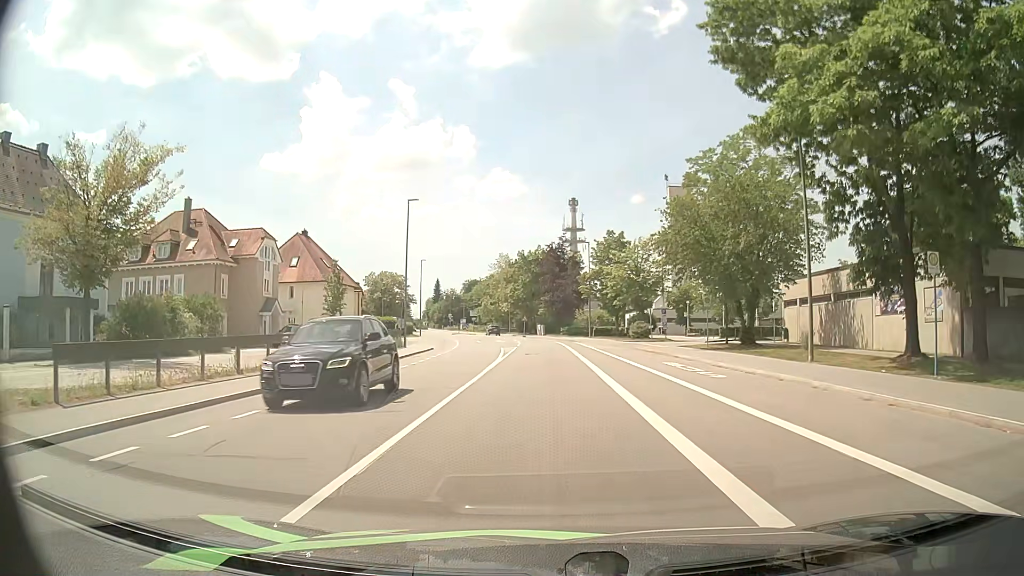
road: tertiary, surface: asphalt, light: Day
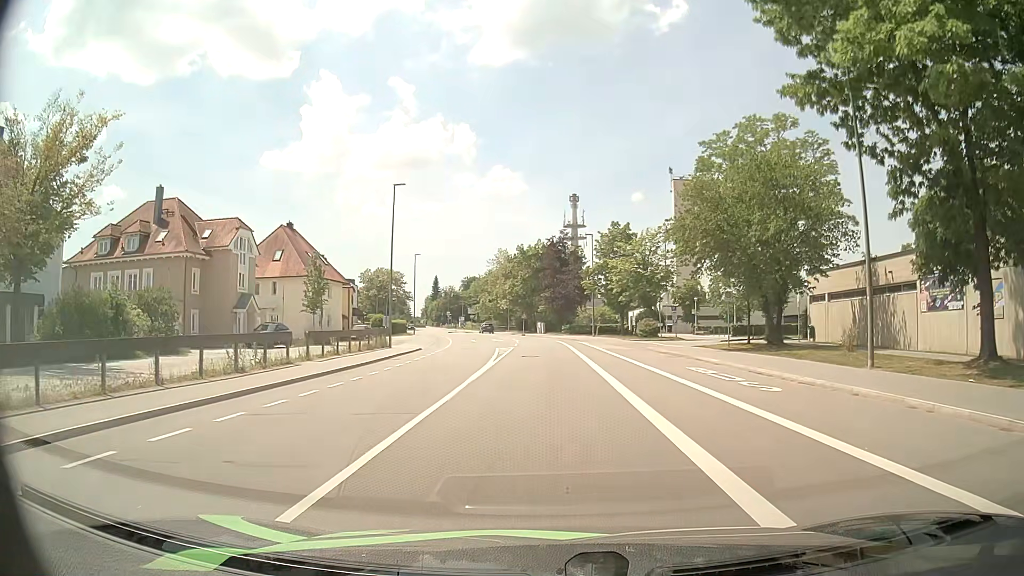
(0.0, +4.6) m; 0°
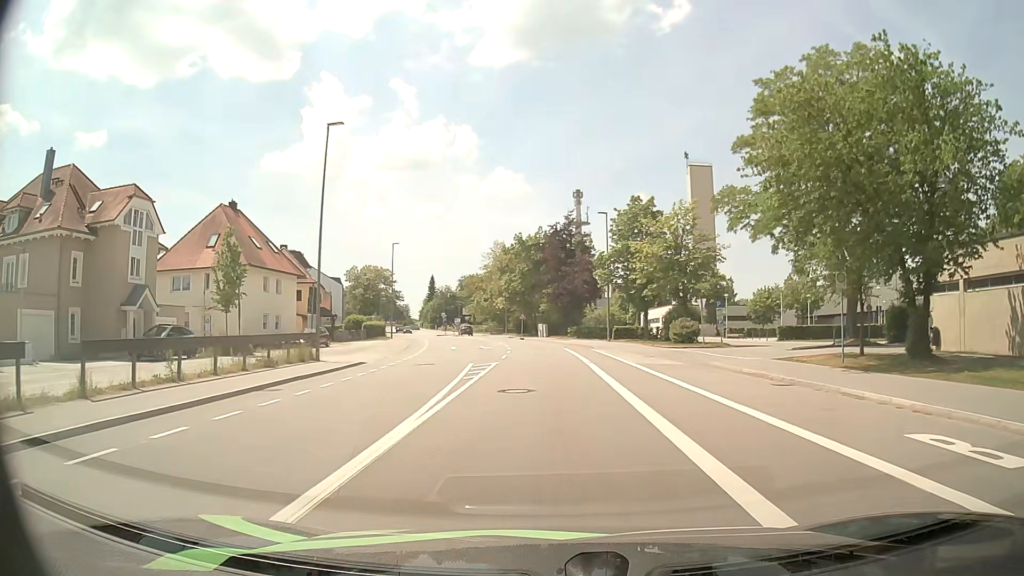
(-0.1, +14.0) m; -1°
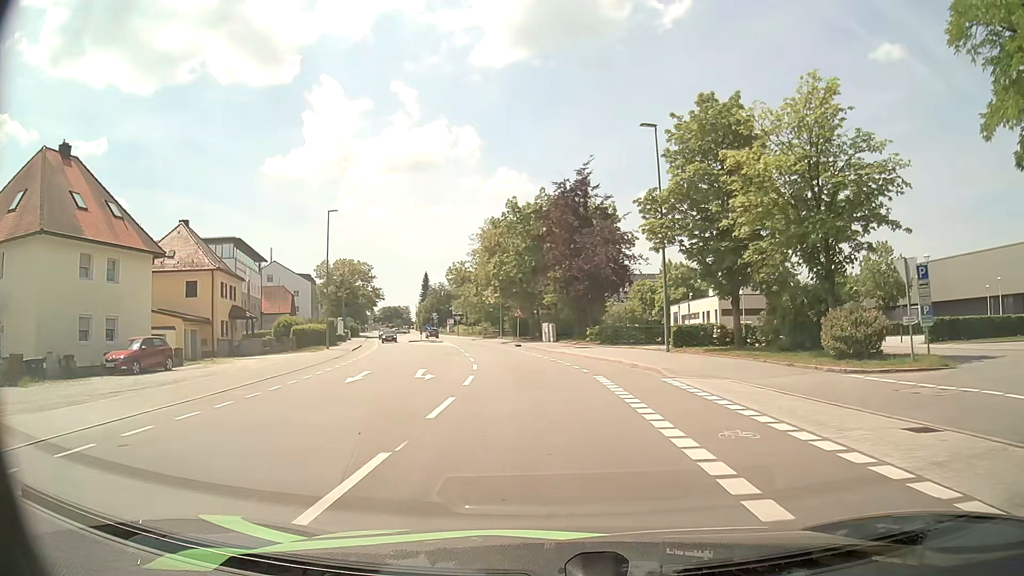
(+0.1, +23.5) m; 0°
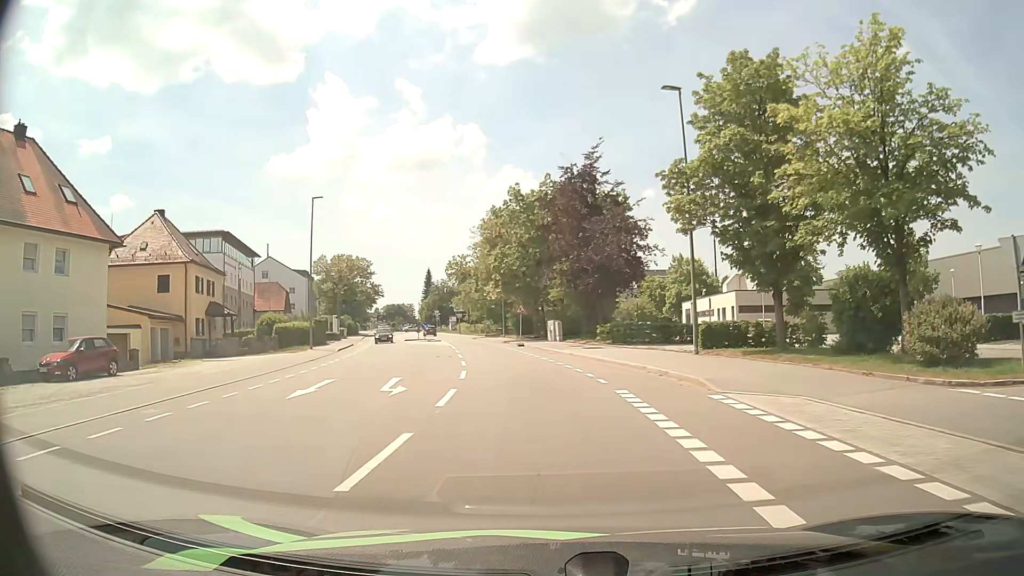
(-0.1, +4.7) m; -1°
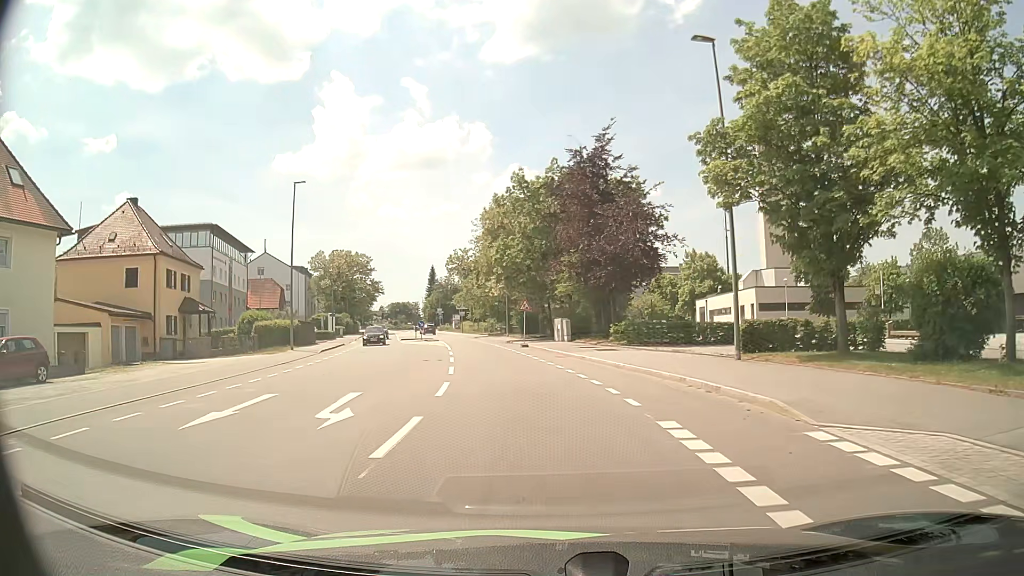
(0.0, +4.7) m; -1°
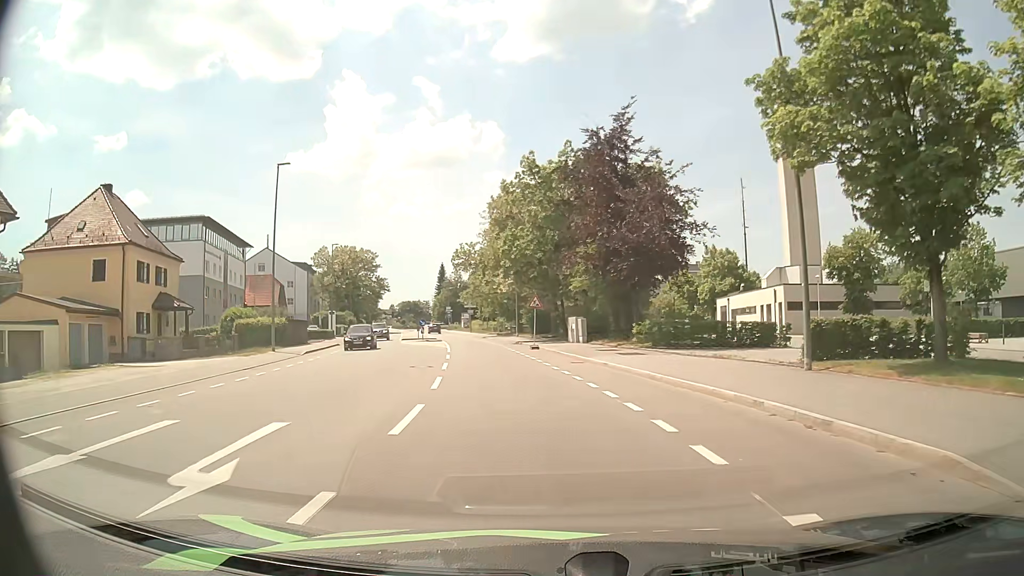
(0.0, +4.7) m; -1°
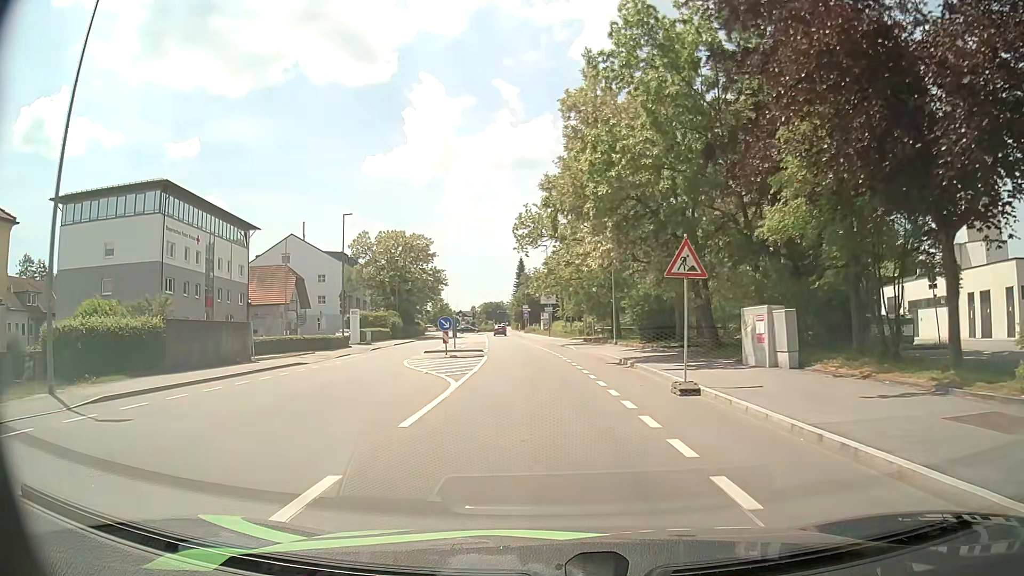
(-1.5, +23.4) m; -7°
(0, +10) (-1, +20) (-1, +30) (-2, +40) (-3, +50) (-4, +60) (-5, +70) (-6, +80) (-7, +90) (-8, +100) m
